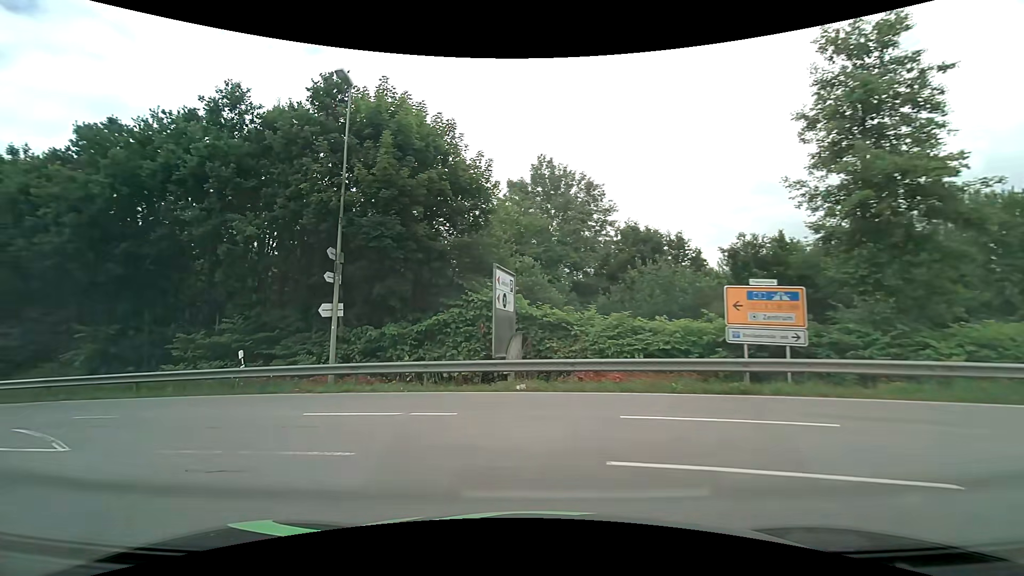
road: residential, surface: asphalt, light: Day
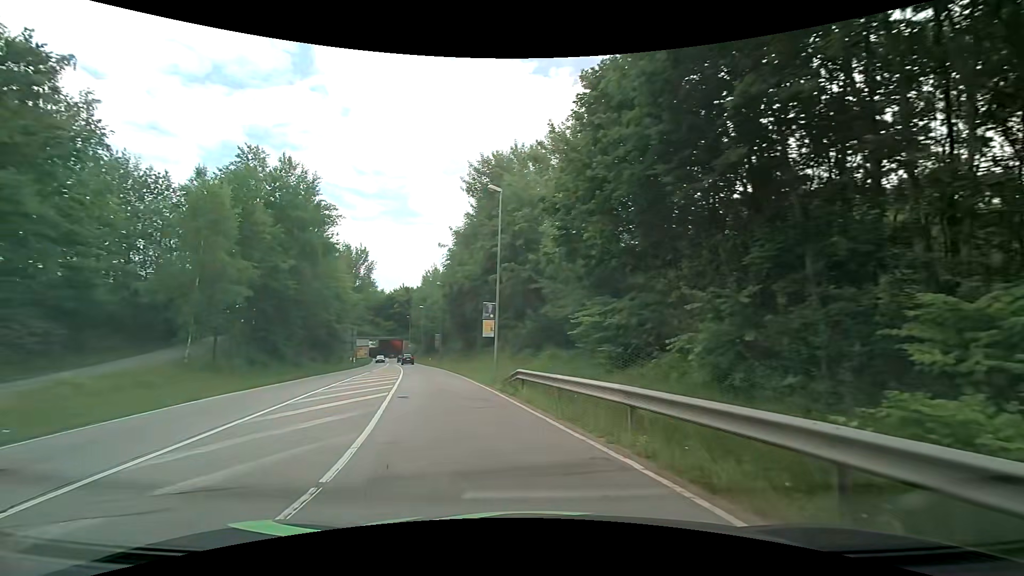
(-8.5, +13.1) m; -65°
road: secondary
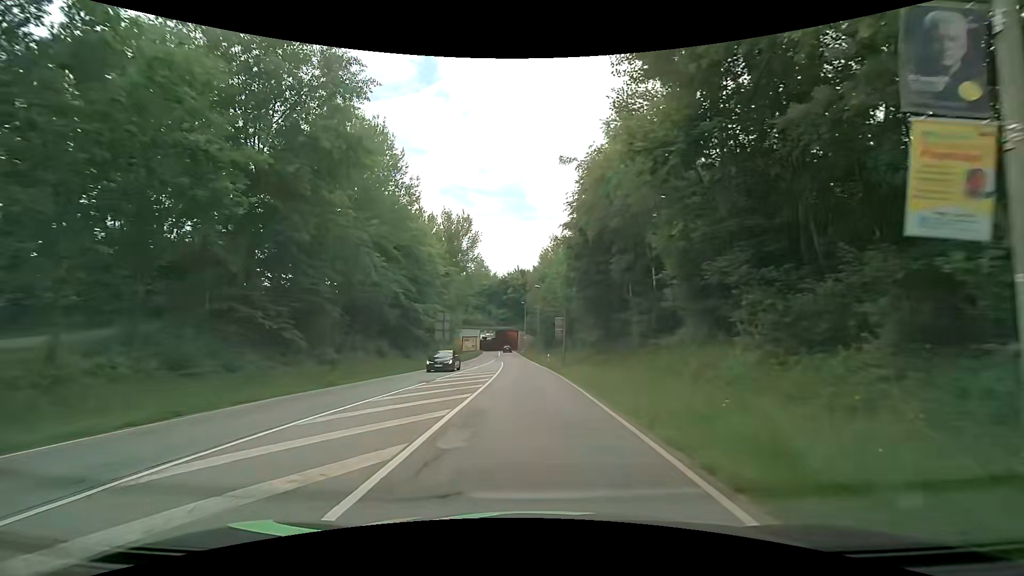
(-4.4, +23.0) m; -15°
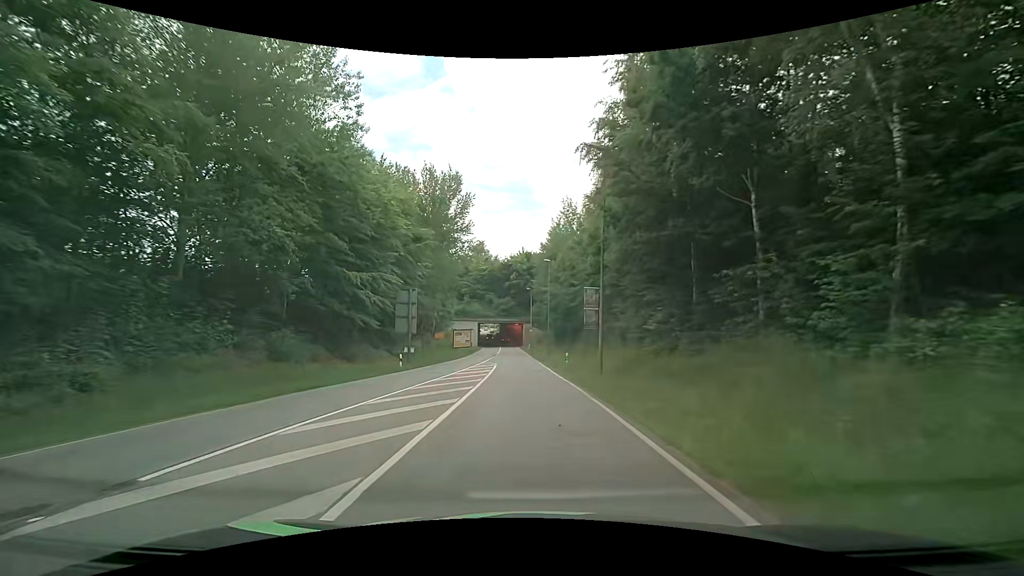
(-0.1, +18.4) m; 0°
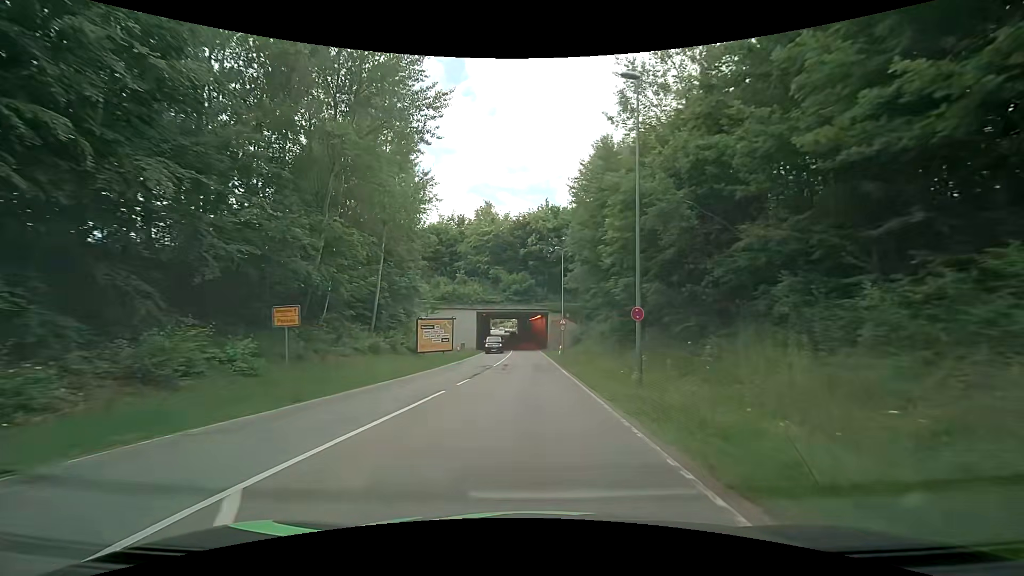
(-1.3, +36.5) m; -3°
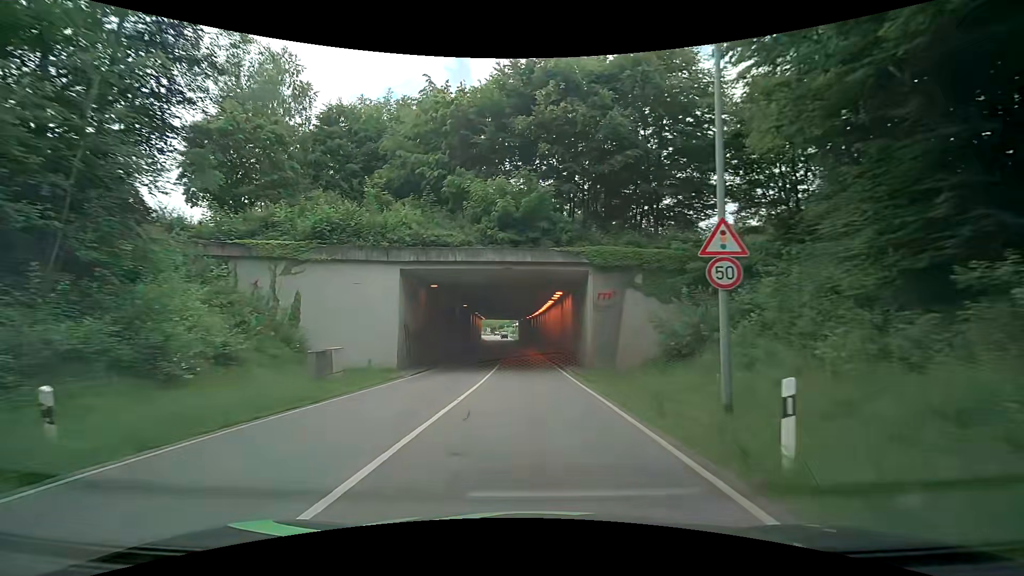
(-1.0, +38.5) m; -1°
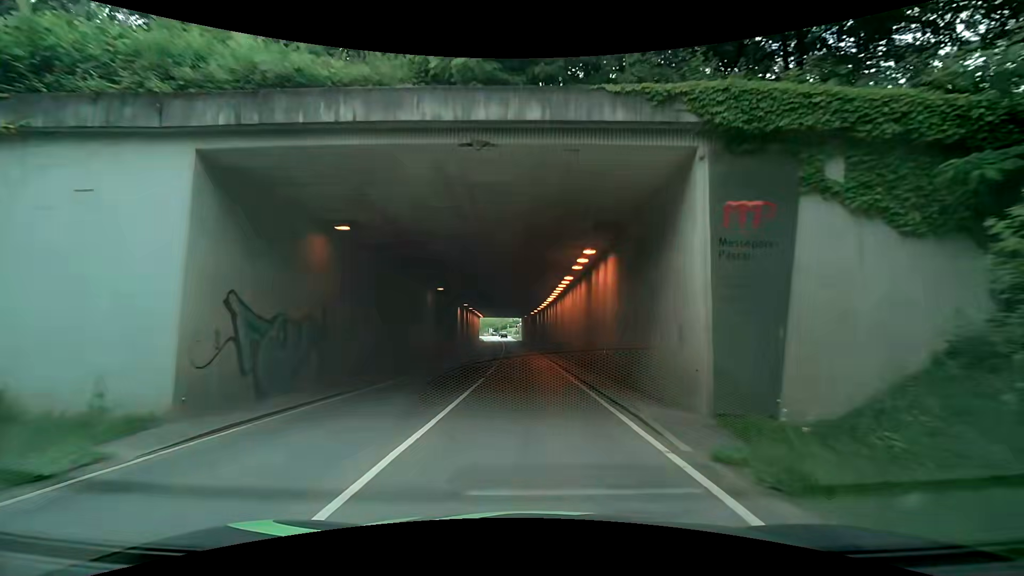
(-0.1, +15.1) m; 0°
